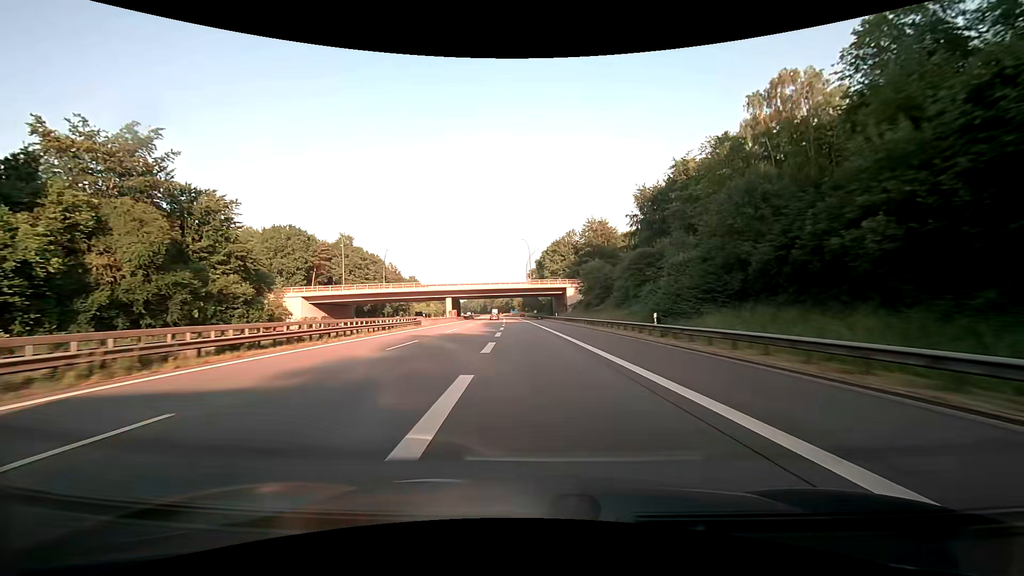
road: motorway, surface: asphalt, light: Day
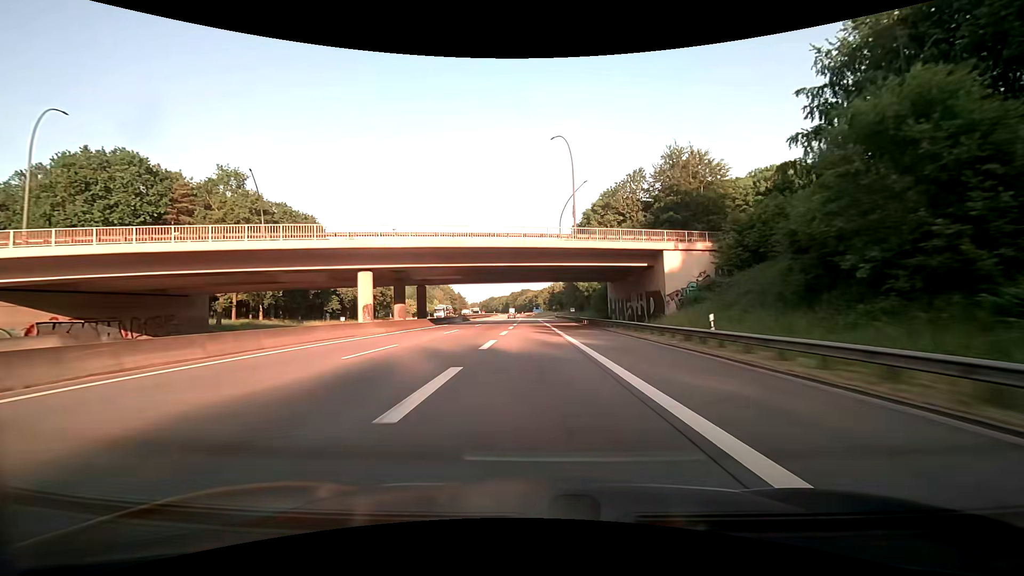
(-2.0, +58.5) m; -3°
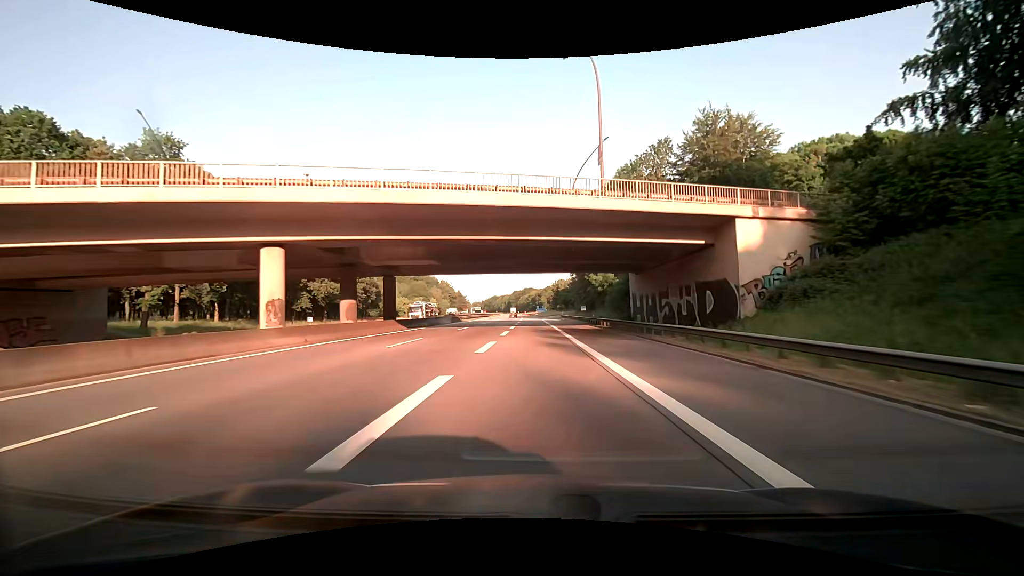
(0.0, +13.7) m; 0°
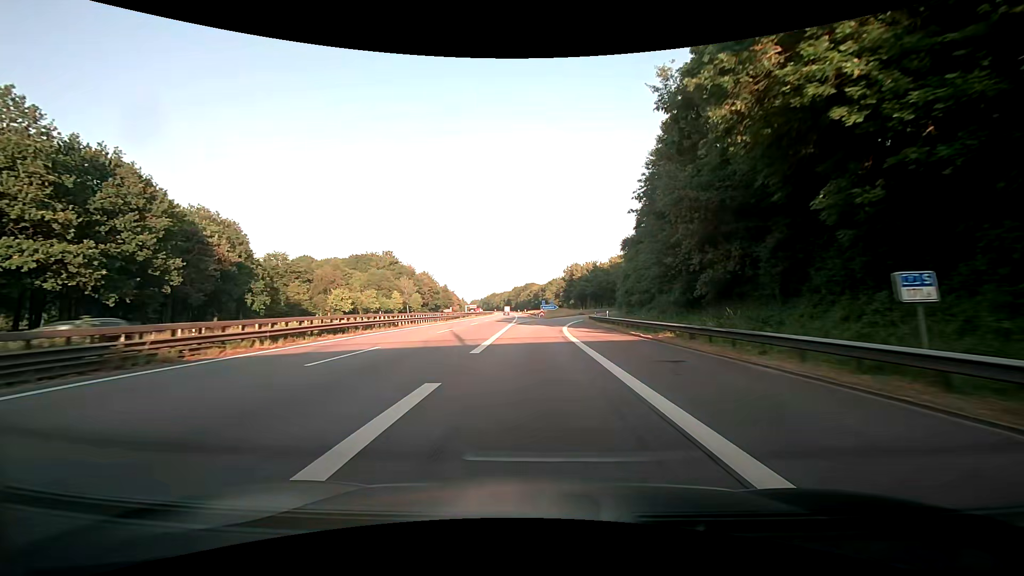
(-0.1, +60.8) m; -1°
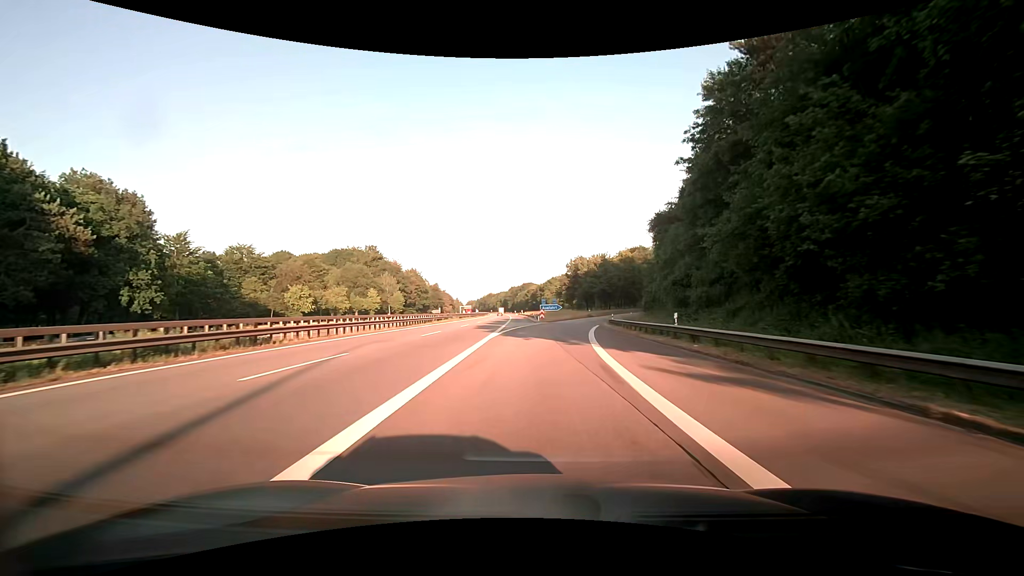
(+0.1, +20.4) m; 0°
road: motorway_link
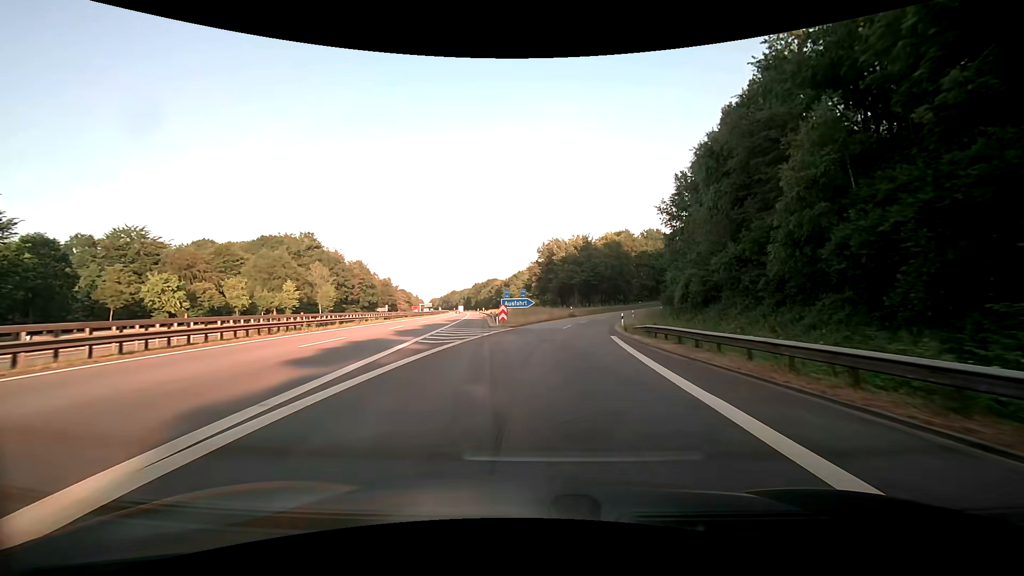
(+0.7, +26.9) m; +4°
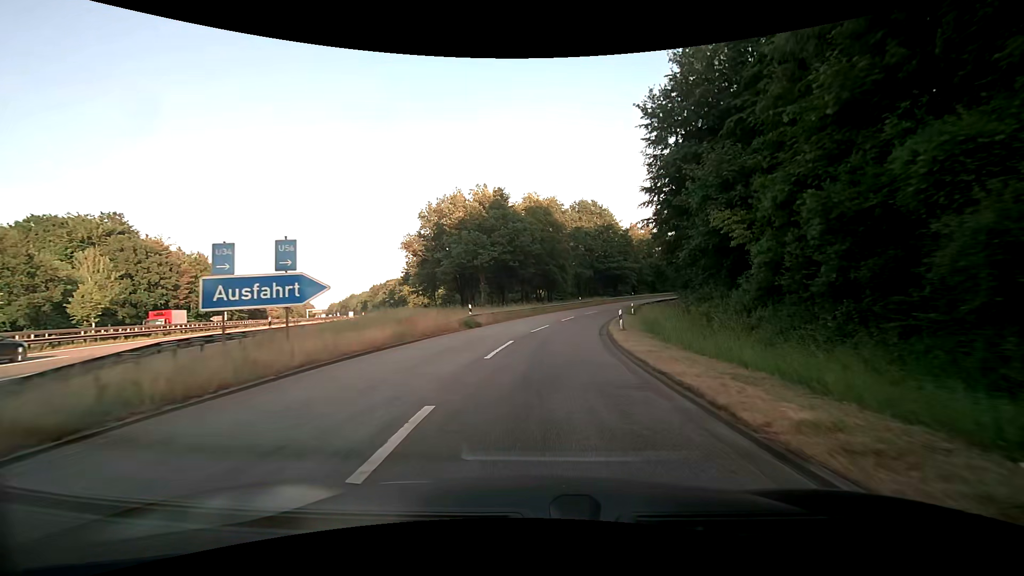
(+3.1, +36.4) m; +10°
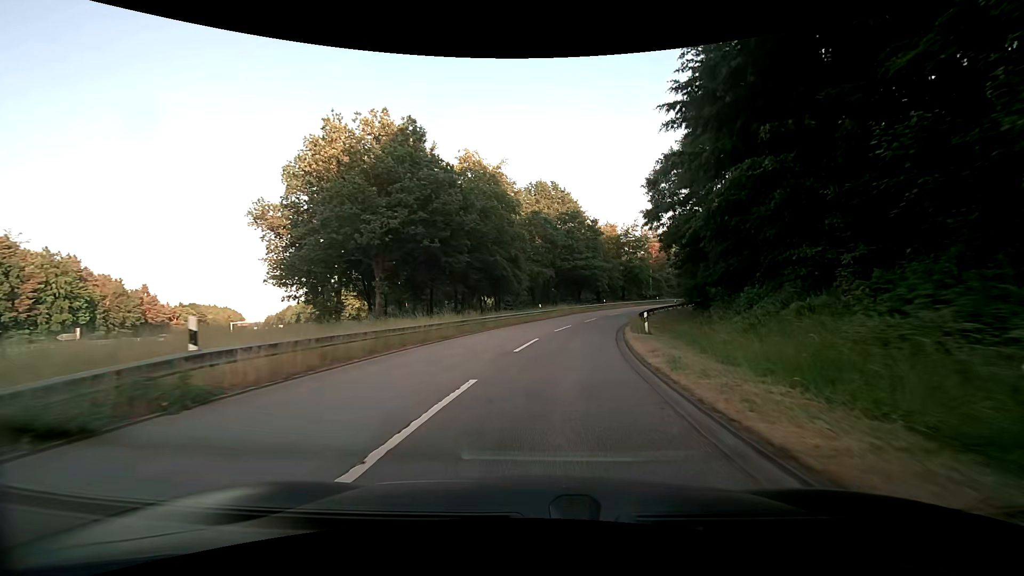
(+1.0, +21.0) m; +6°
(0, +10) (+1, +20) (+3, +30) (+5, +40) (+8, +49) (+11, +59) (+16, +68) (+20, +76) (+26, +85) (+32, +93) m
